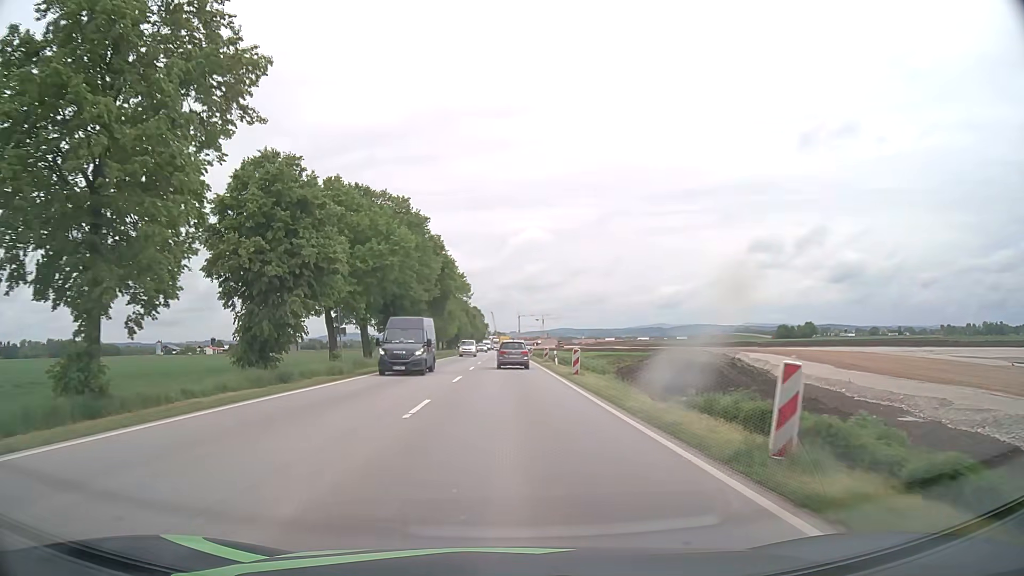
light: Day
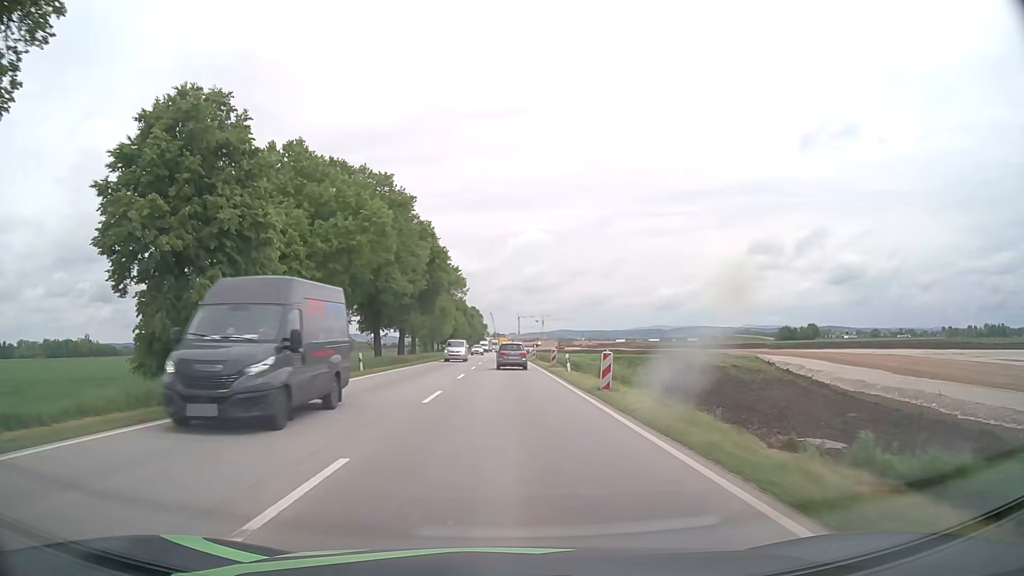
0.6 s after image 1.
(0.0, +8.5) m; 0°
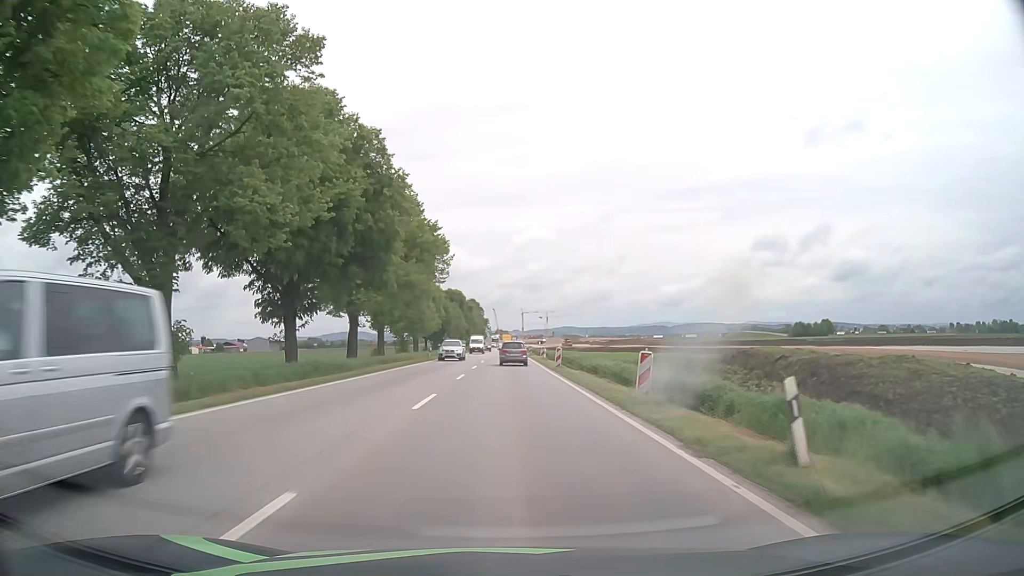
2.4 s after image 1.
(0.0, +25.9) m; 0°
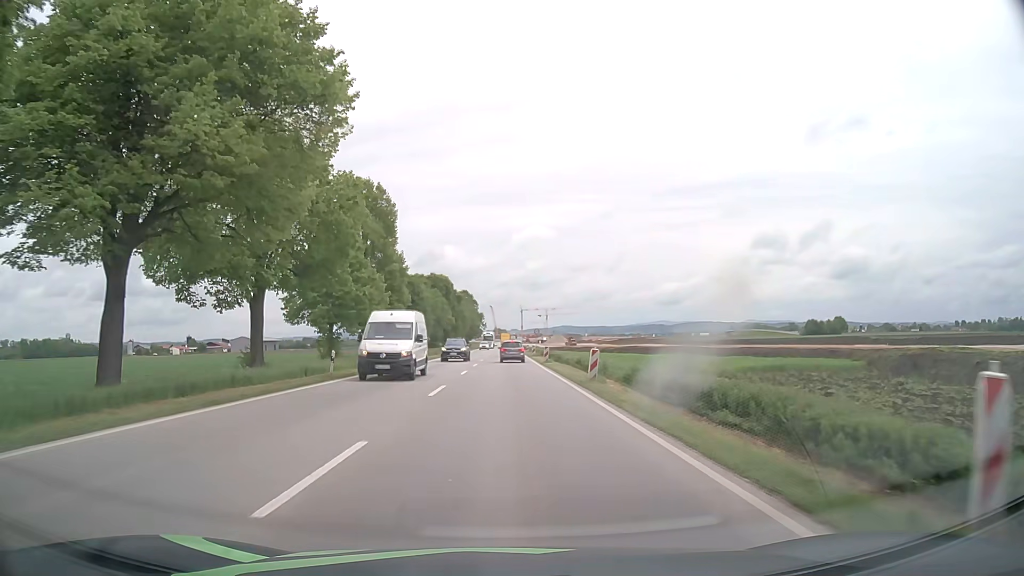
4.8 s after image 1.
(0.0, +32.6) m; 0°
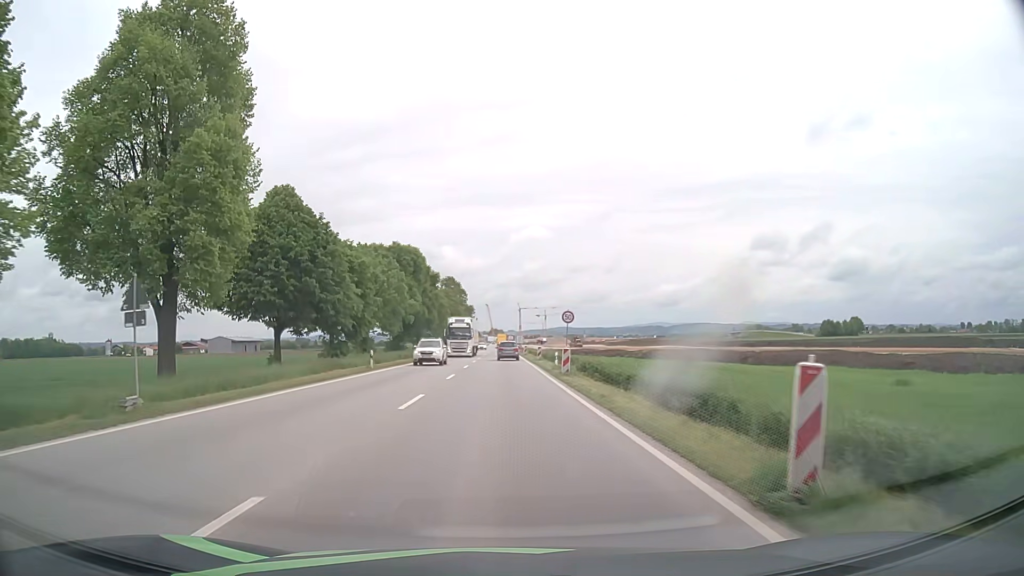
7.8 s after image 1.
(+0.2, +39.0) m; 0°
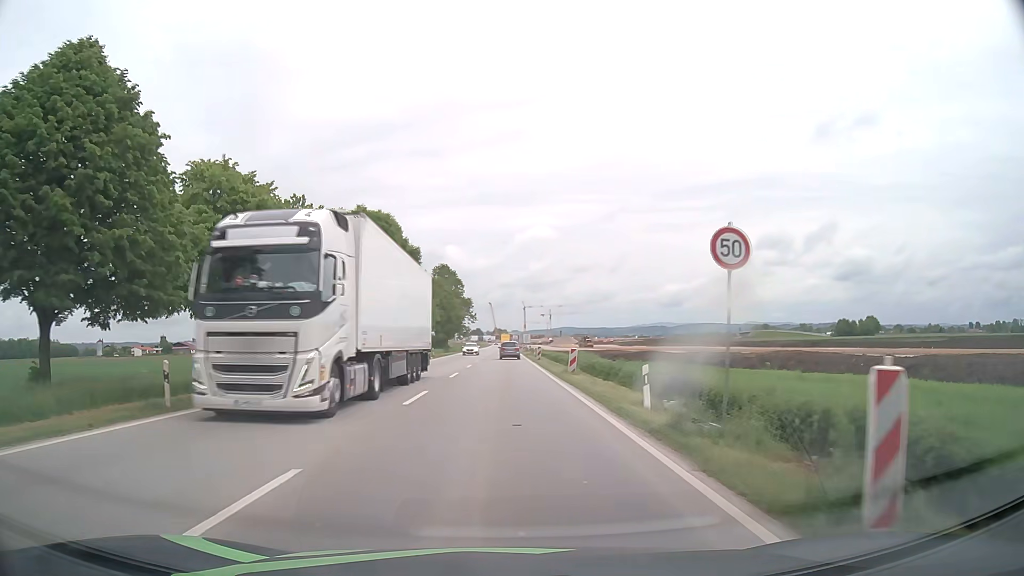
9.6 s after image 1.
(-0.1, +23.0) m; 0°
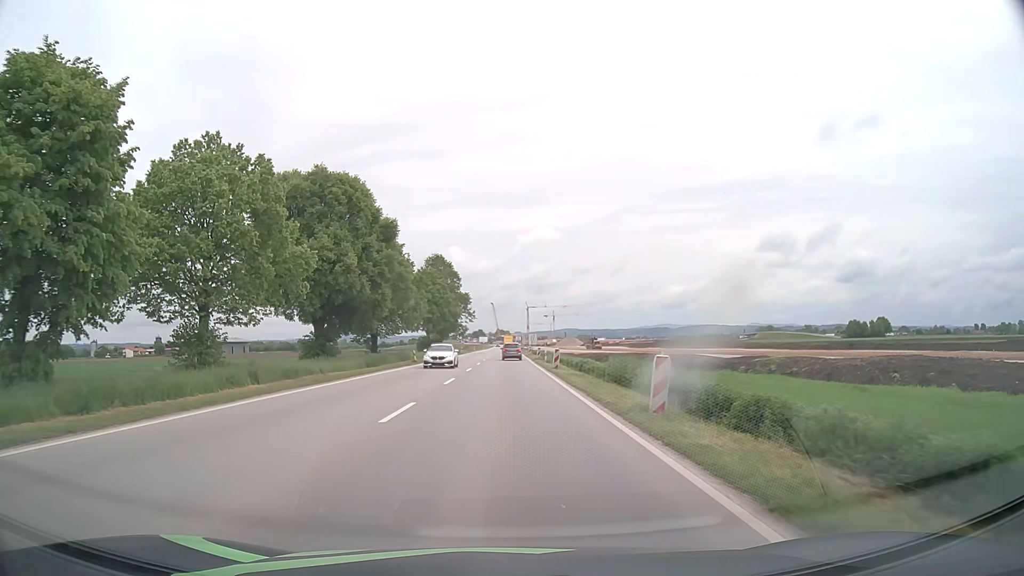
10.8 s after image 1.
(0.0, +15.3) m; 0°
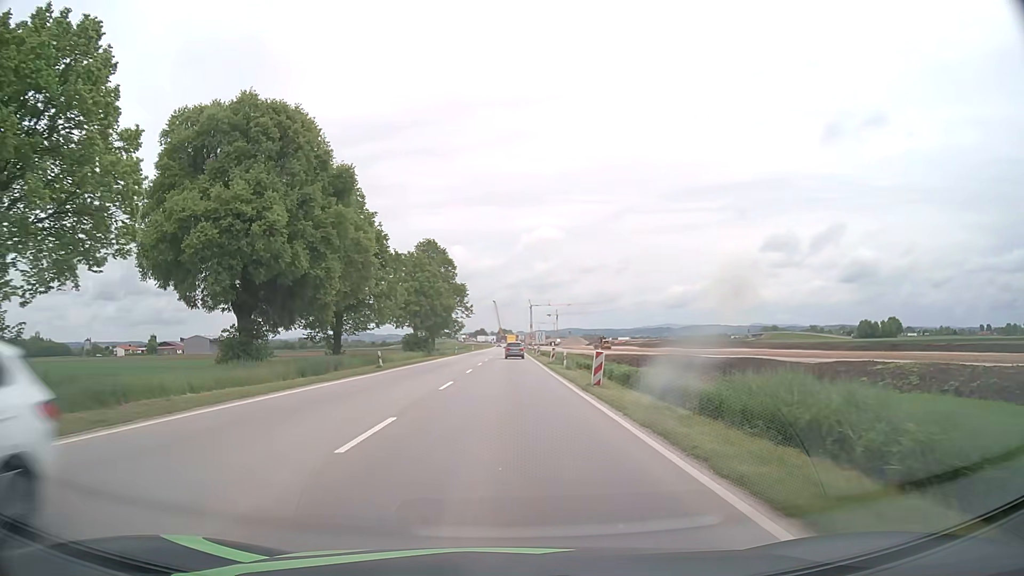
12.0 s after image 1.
(0.0, +15.2) m; 0°
(0, +10) (0, +20) (0, +30) (0, +40) (0, +50) (0, +60) (0, +70) (+1, +80) (+1, +90) (+1, +100) m
